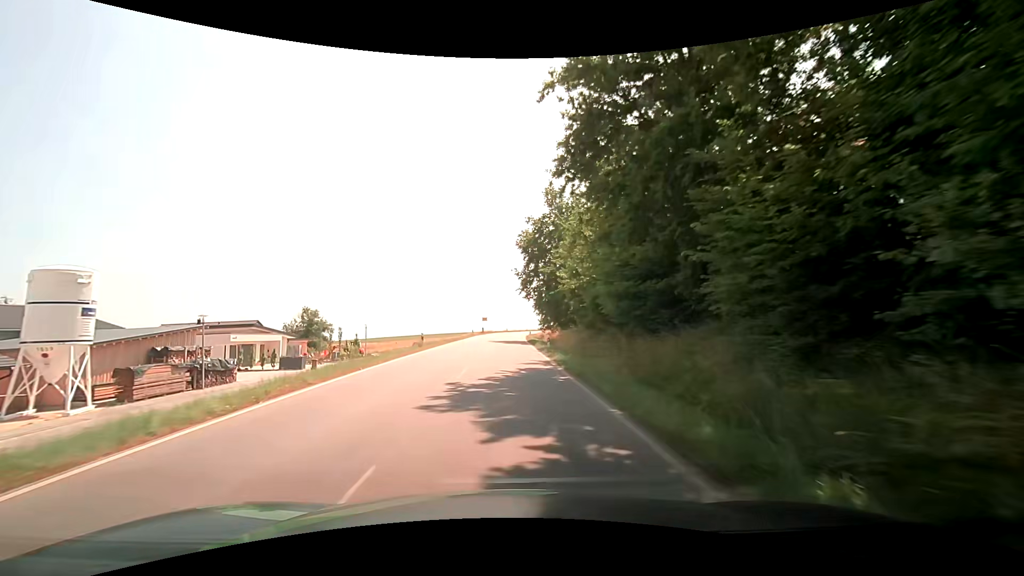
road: tertiary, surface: asphalt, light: Day
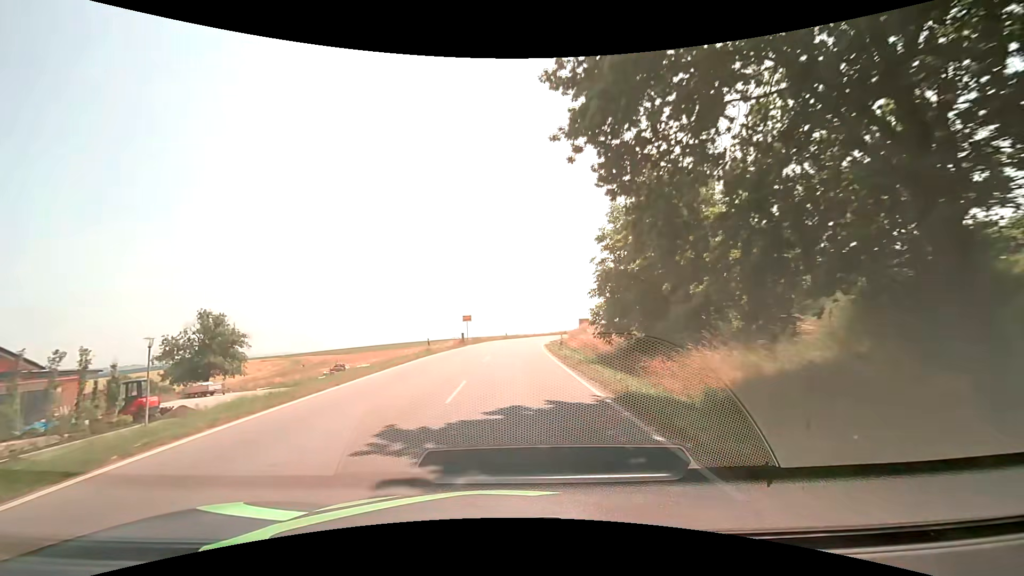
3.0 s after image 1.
(-0.8, +39.4) m; 0°
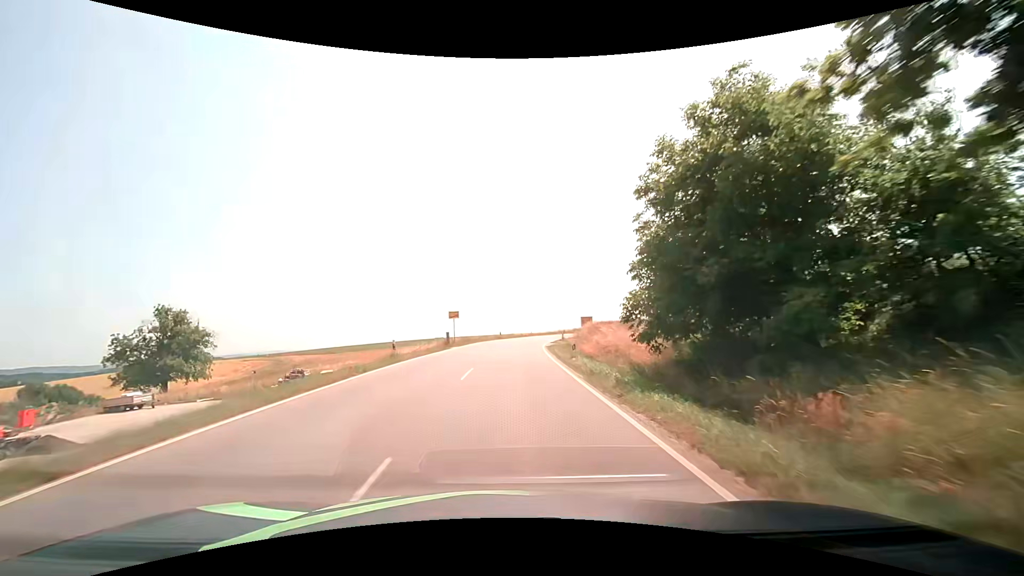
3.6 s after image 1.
(-0.1, +8.0) m; 0°
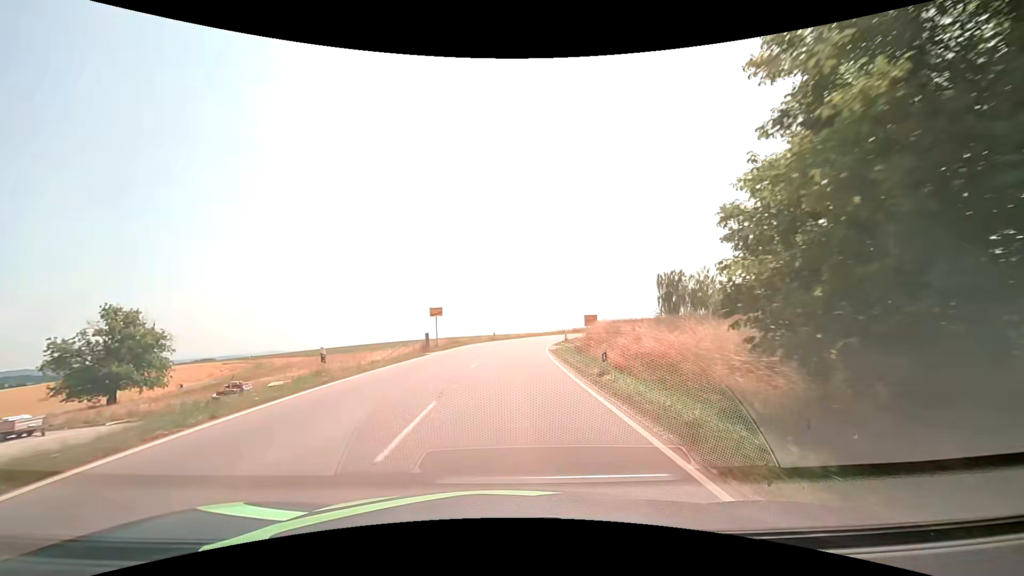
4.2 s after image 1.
(0.0, +8.0) m; +1°
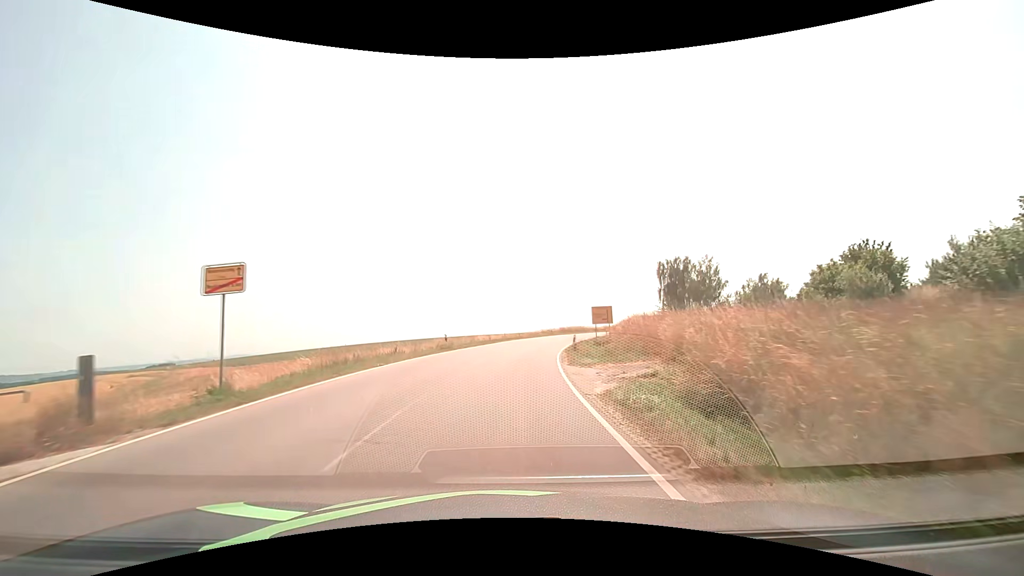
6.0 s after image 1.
(+0.4, +24.1) m; +3°
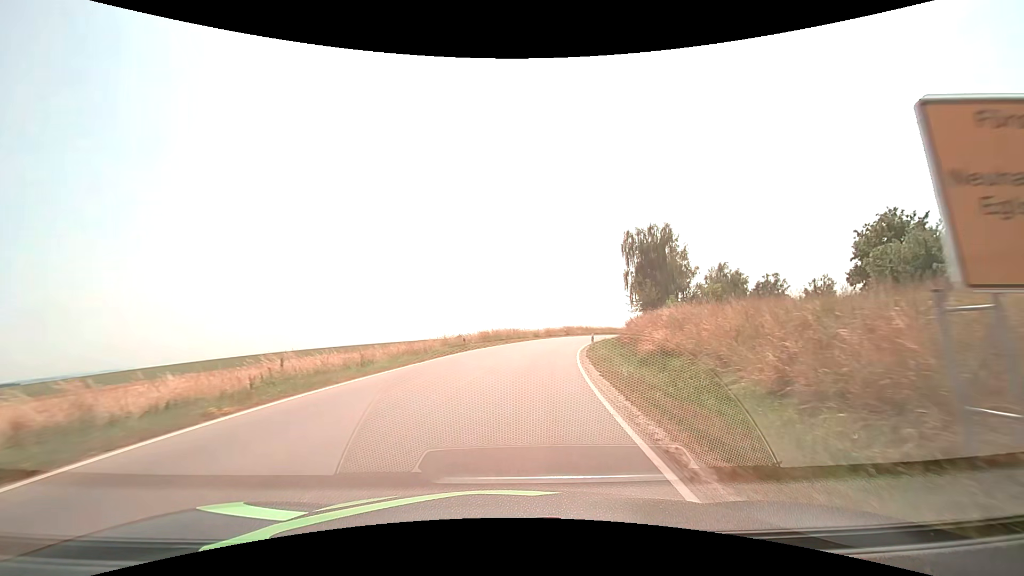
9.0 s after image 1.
(+3.1, +40.4) m; +10°
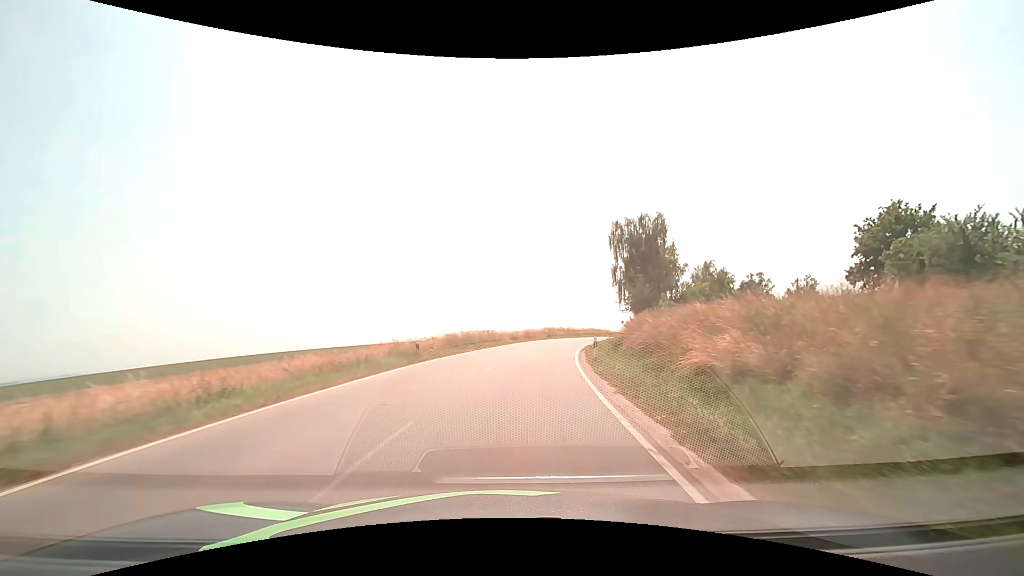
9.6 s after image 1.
(+0.2, +8.3) m; +3°
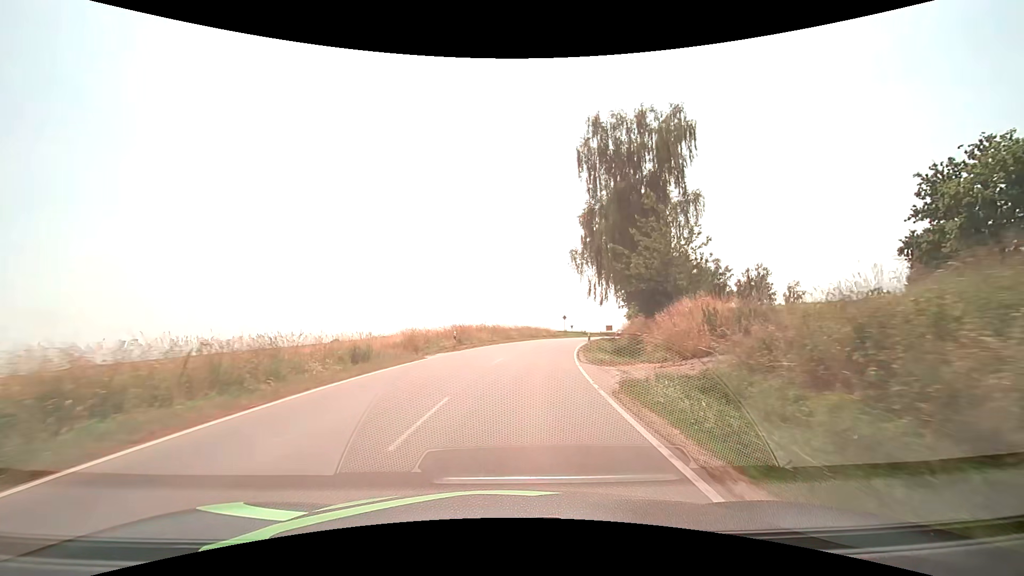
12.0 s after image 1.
(+2.8, +33.1) m; +10°
(0, +10) (+1, +20) (+2, +30) (+4, +40) (+7, +49) (+9, +59) (+12, +69) (+16, +78) (+20, +87) (+25, +96) m
